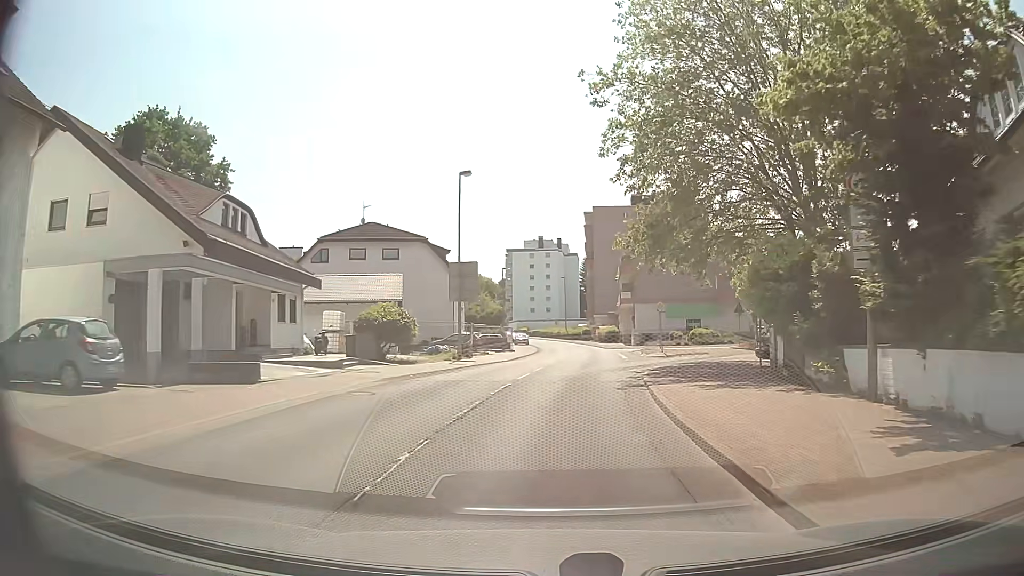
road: secondary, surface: asphalt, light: Day
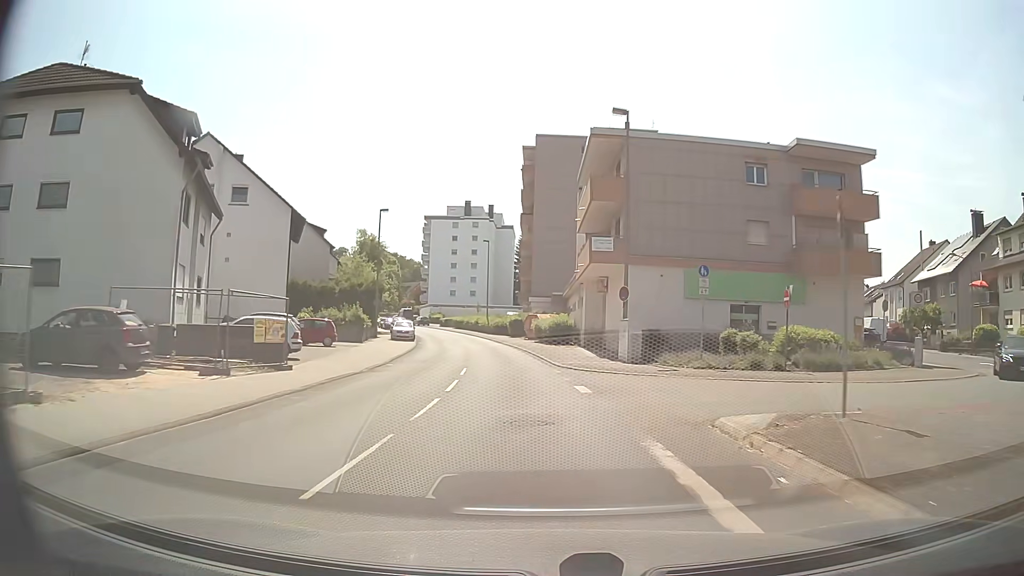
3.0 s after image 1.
(+2.8, +37.6) m; +6°
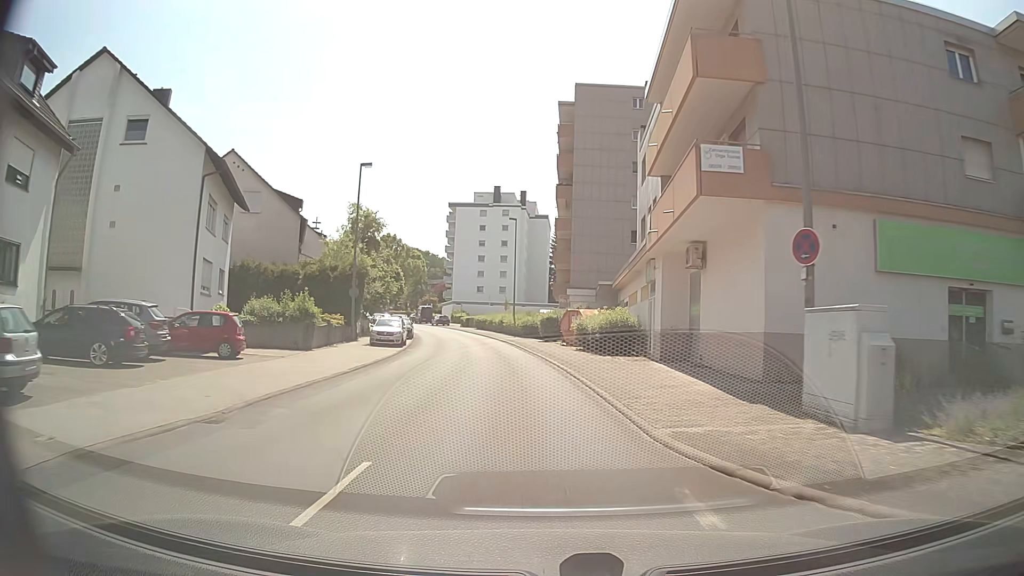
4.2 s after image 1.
(-0.4, +15.8) m; -3°
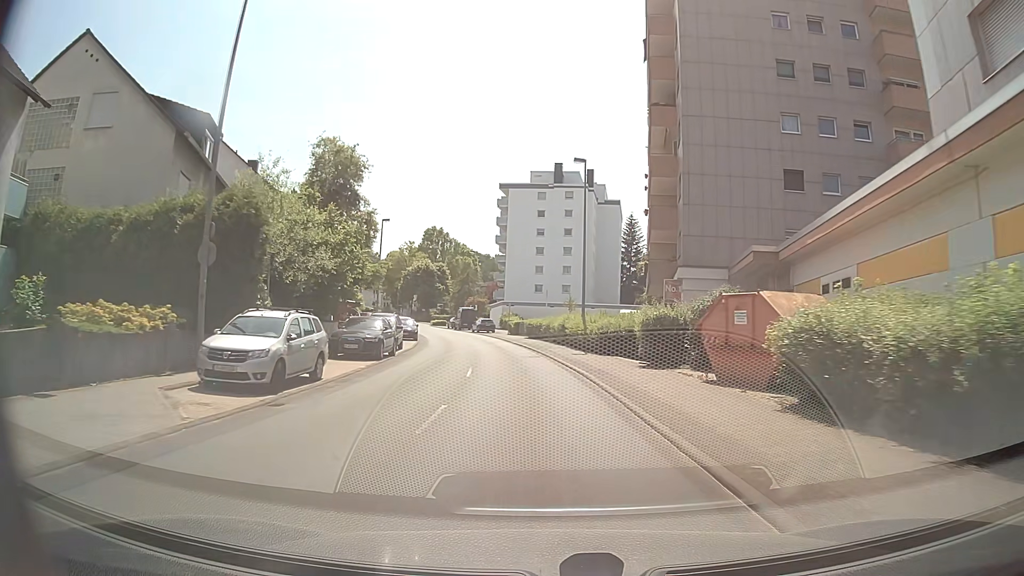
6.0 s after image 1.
(-1.1, +23.3) m; -5°
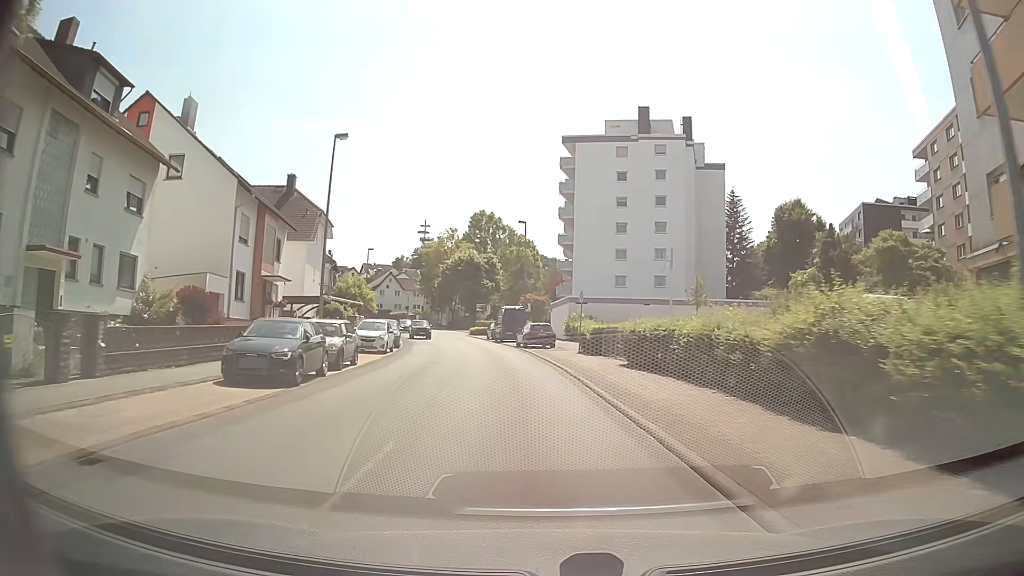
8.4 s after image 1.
(-1.6, +30.8) m; -6°
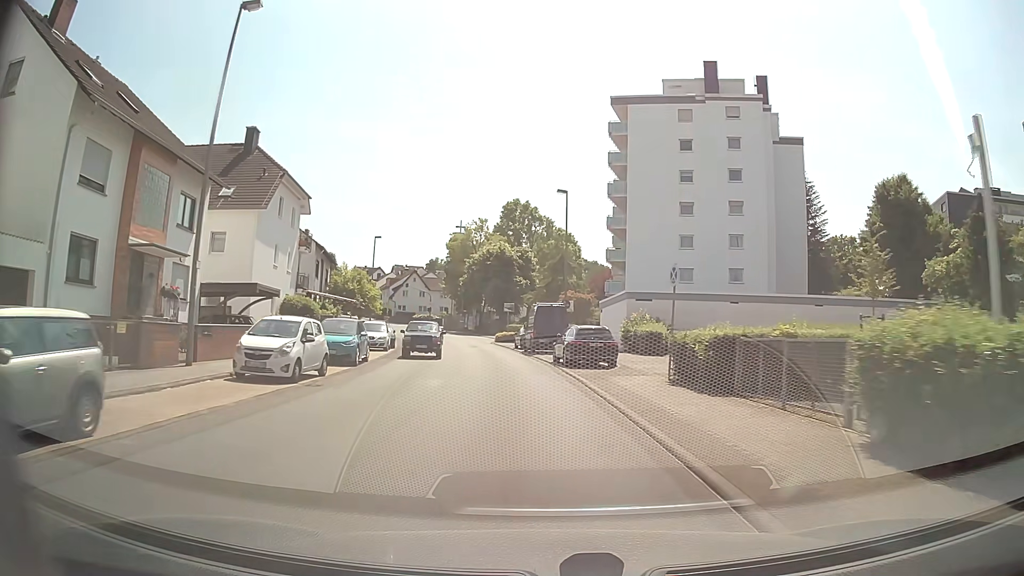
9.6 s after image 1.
(-0.6, +15.4) m; -4°
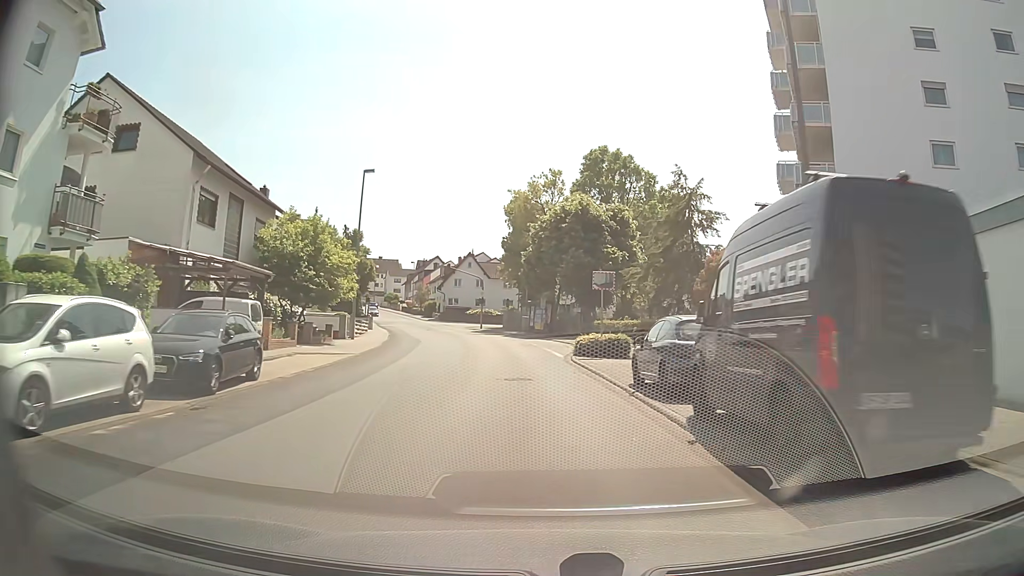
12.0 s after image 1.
(-1.8, +30.9) m; -6°
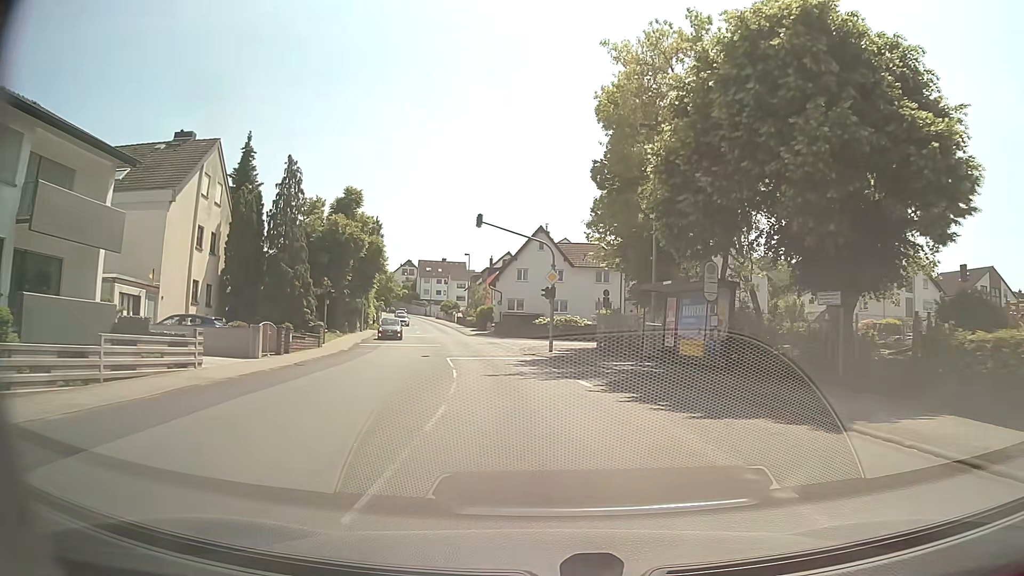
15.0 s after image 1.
(-2.4, +38.6) m; -8°
(0, +10) (-1, +20) (-3, +30) (-4, +40) (-6, +50) (-8, +59) (-10, +69) (-12, +79) (-14, +89) (-16, +98) m
